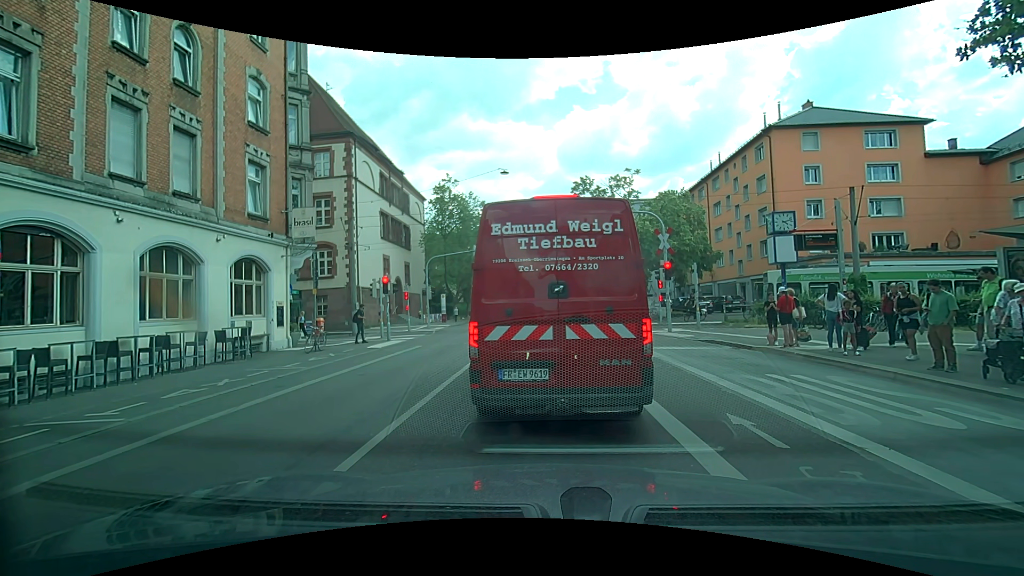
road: secondary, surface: asphalt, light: Day
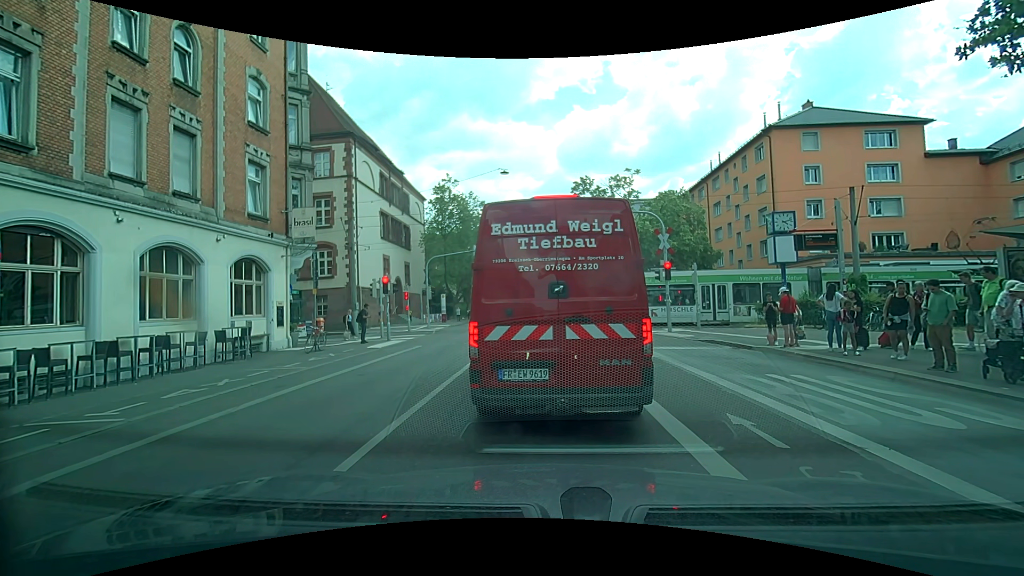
(0.0, 0.0) m; 0°
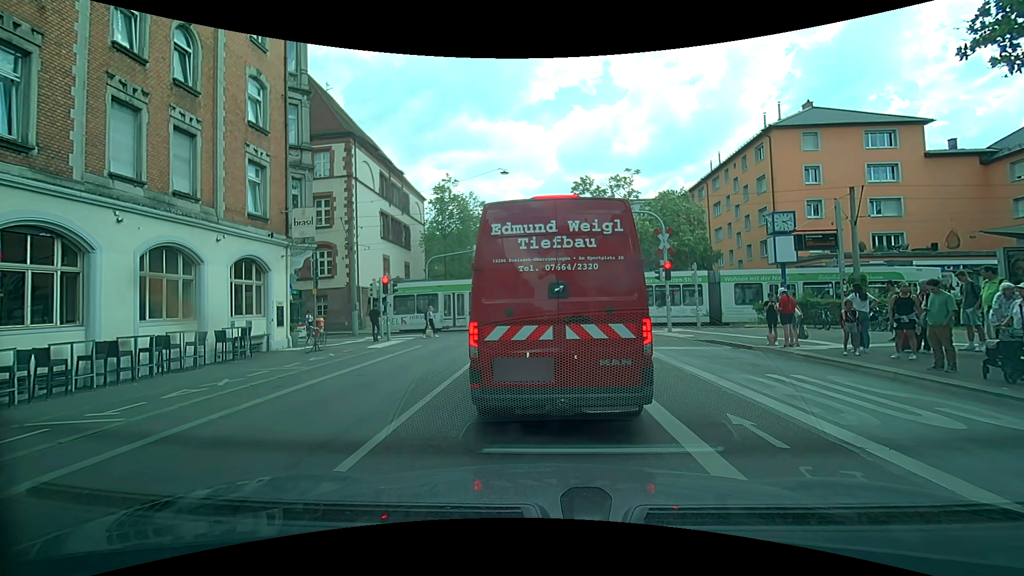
(0.0, 0.0) m; 0°
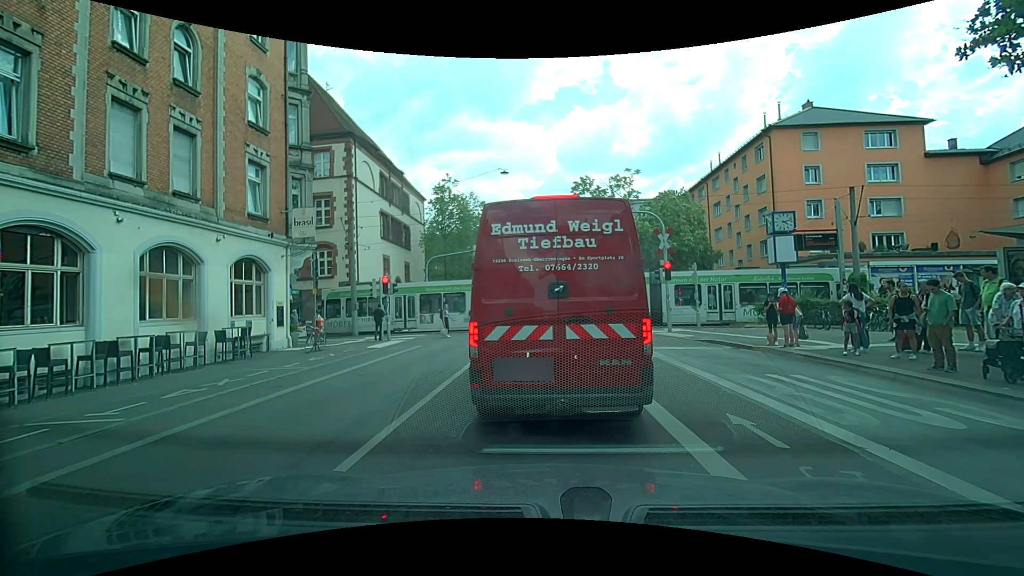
(0.0, 0.0) m; 0°
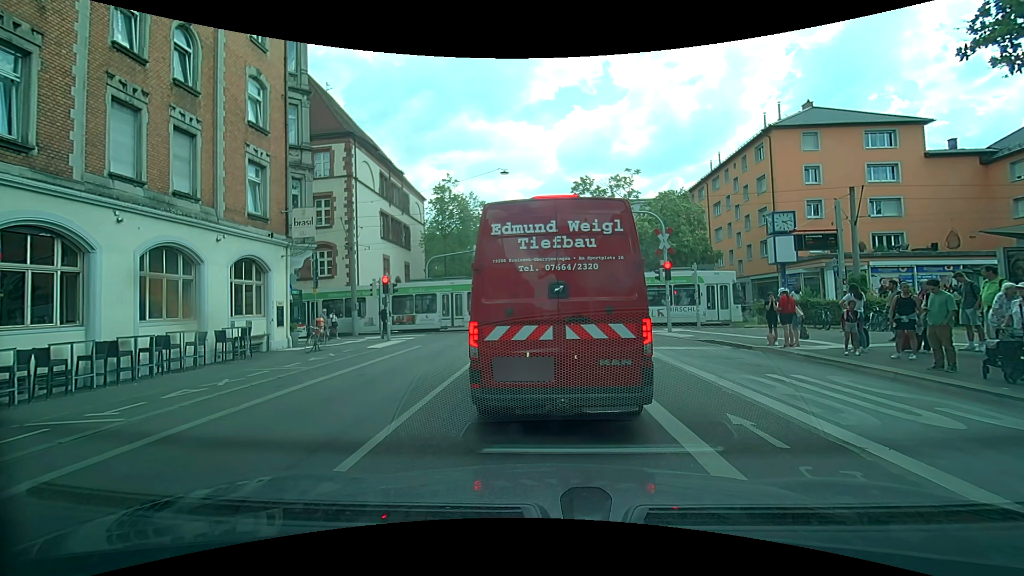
(0.0, 0.0) m; 0°
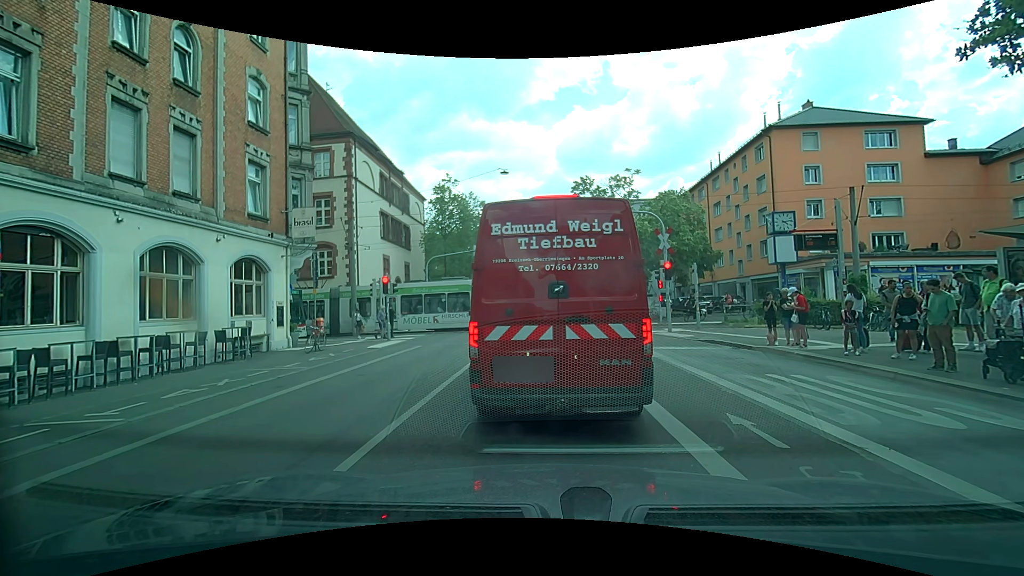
(0.0, 0.0) m; 0°
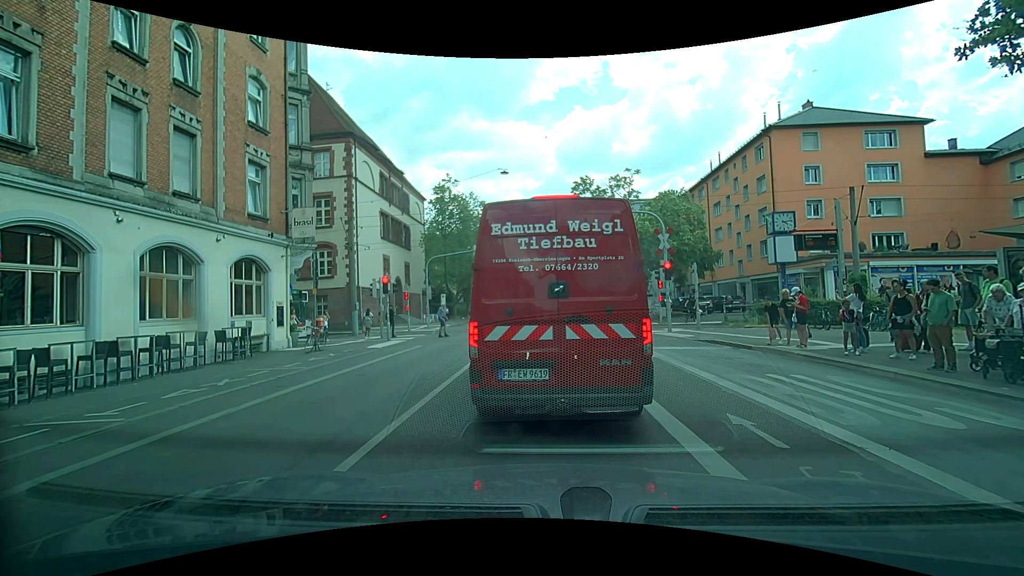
(0.0, 0.0) m; 0°
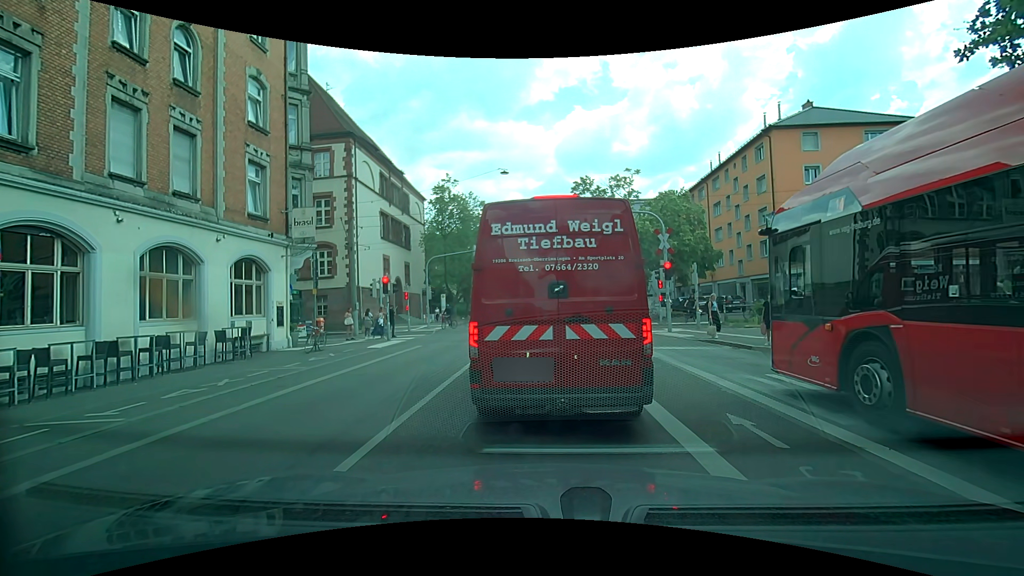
(0.0, 0.0) m; 0°
(+1, +10) (+1, +20) (+2, +30) (+3, +40) (+4, +50) (+5, +60) (+5, +70) (+6, +80) (+6, +90) (+7, +100) m
